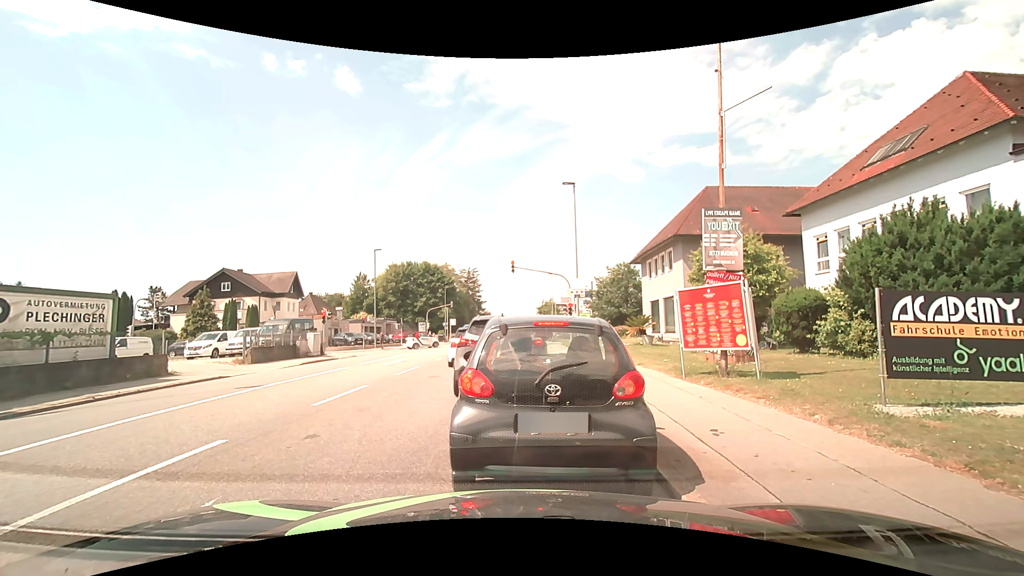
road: tertiary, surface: asphalt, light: Day
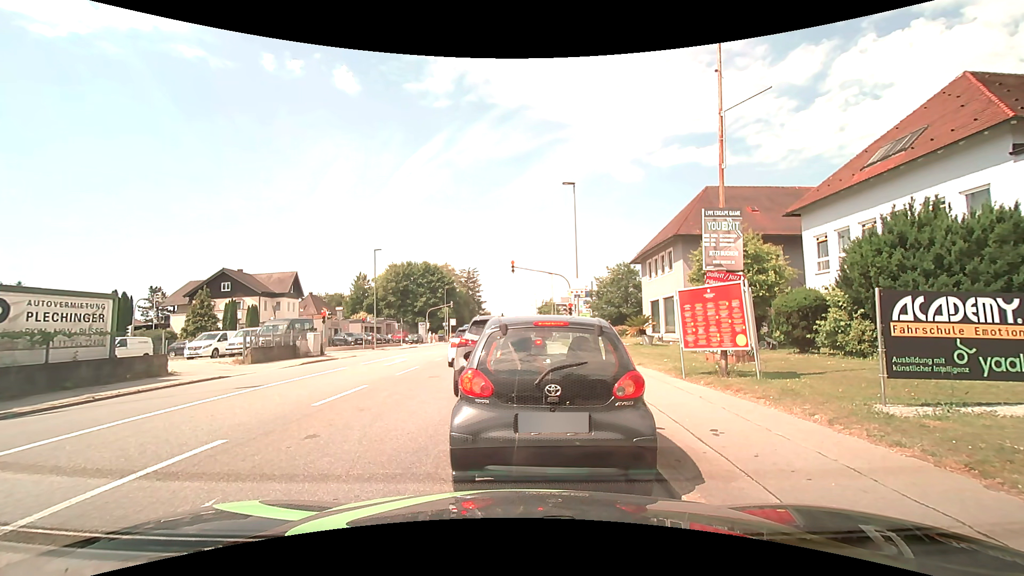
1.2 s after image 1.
(0.0, 0.0) m; 0°
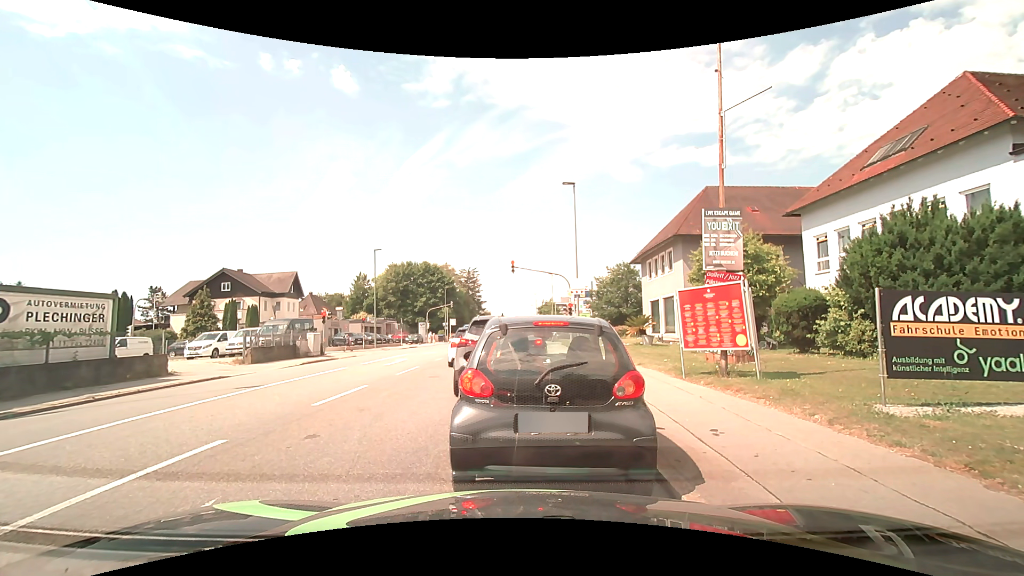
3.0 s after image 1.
(0.0, 0.0) m; 0°
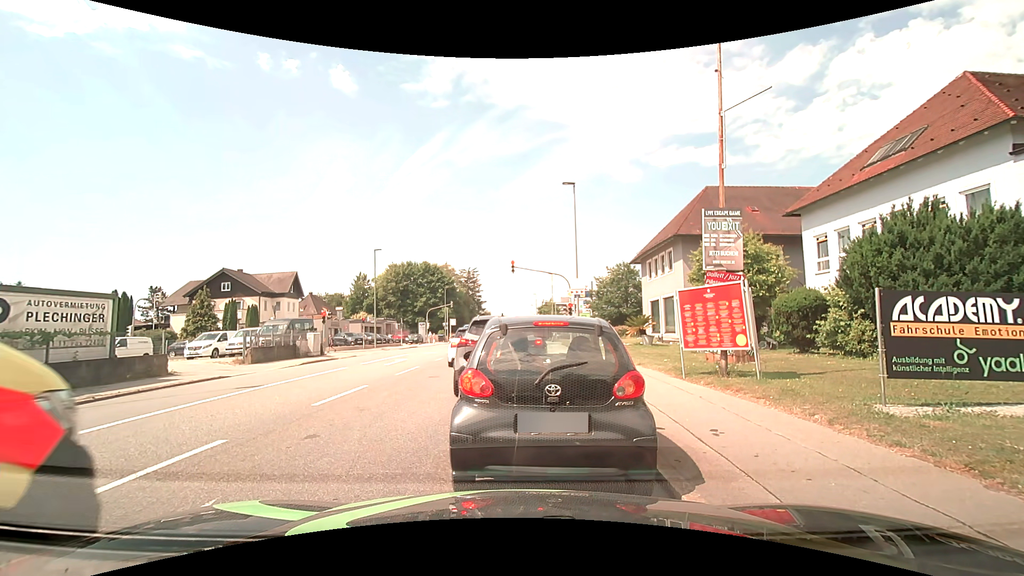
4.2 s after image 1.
(0.0, 0.0) m; 0°
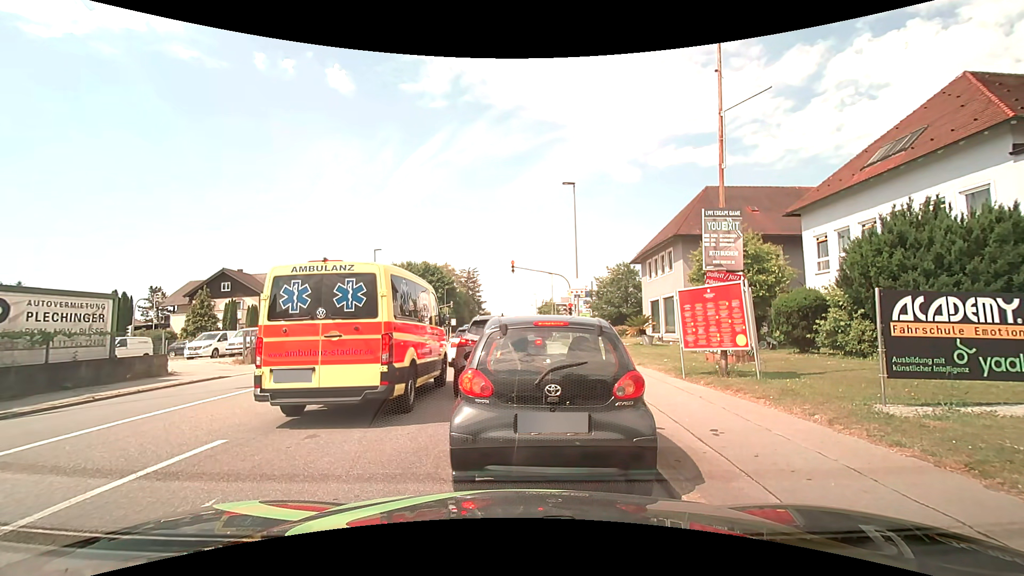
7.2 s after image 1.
(0.0, 0.0) m; 0°
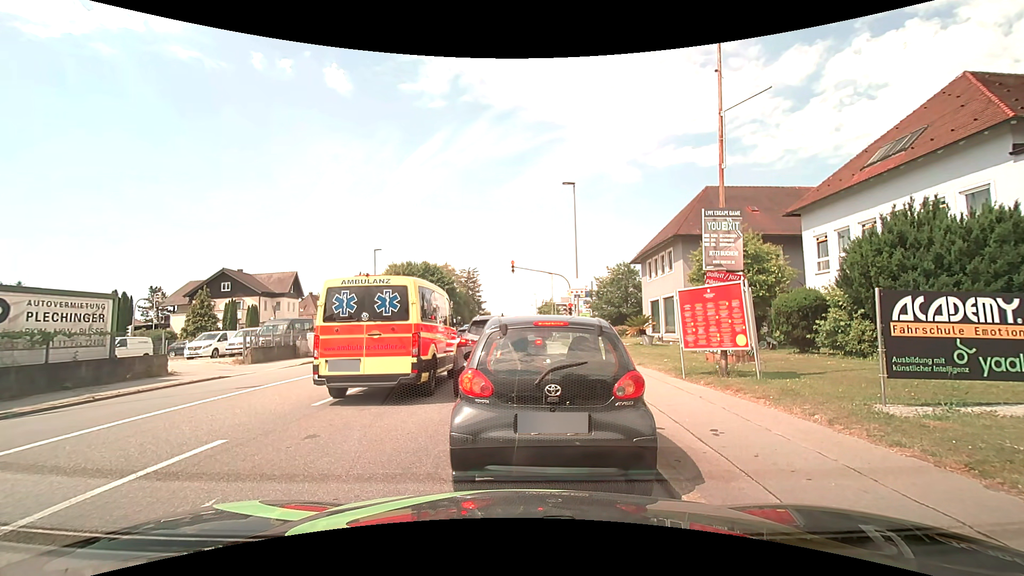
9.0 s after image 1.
(0.0, 0.0) m; 0°
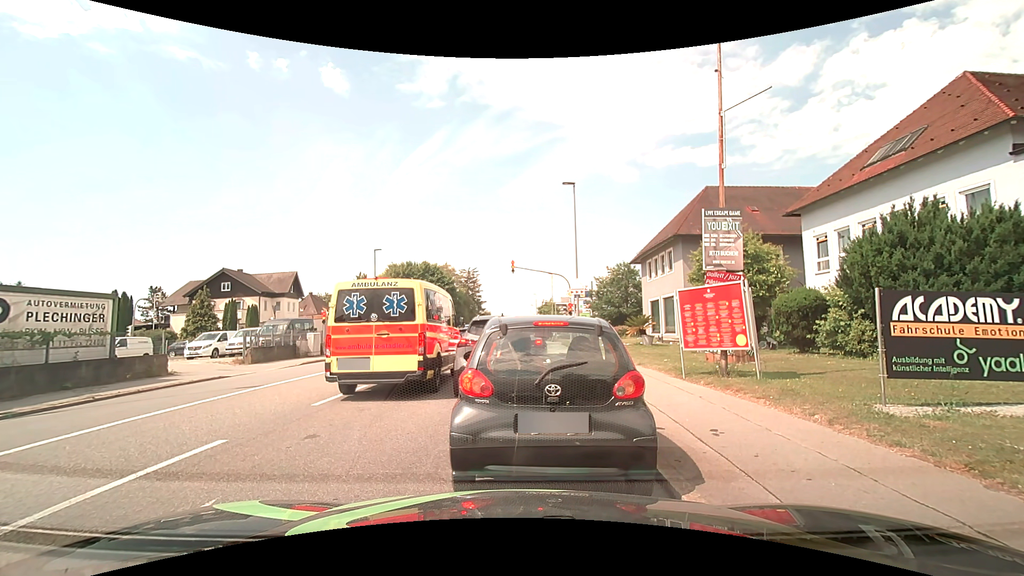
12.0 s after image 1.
(0.0, 0.0) m; 0°
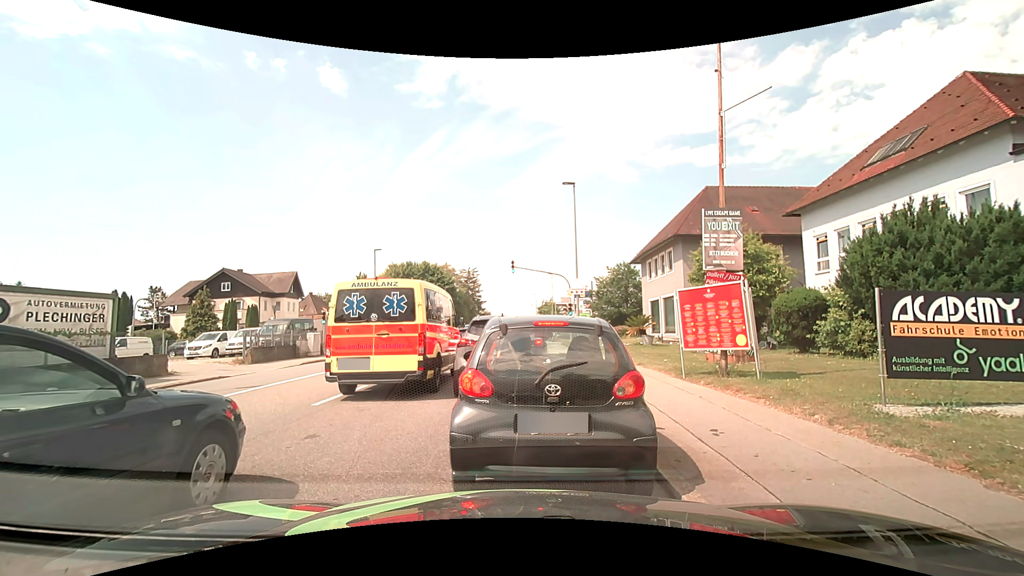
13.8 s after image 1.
(0.0, 0.0) m; 0°
